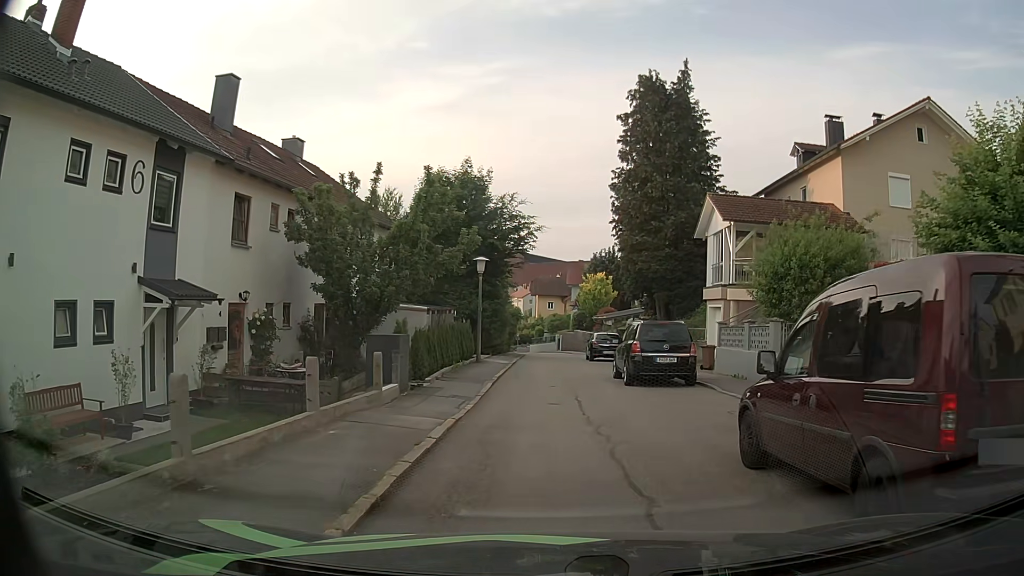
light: Day
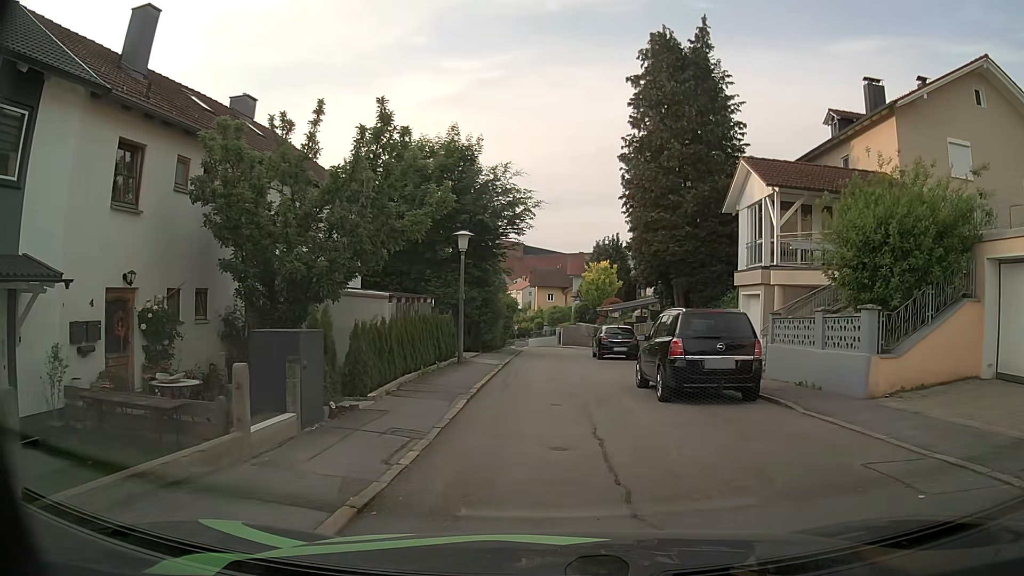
(+0.2, +5.2) m; +2°
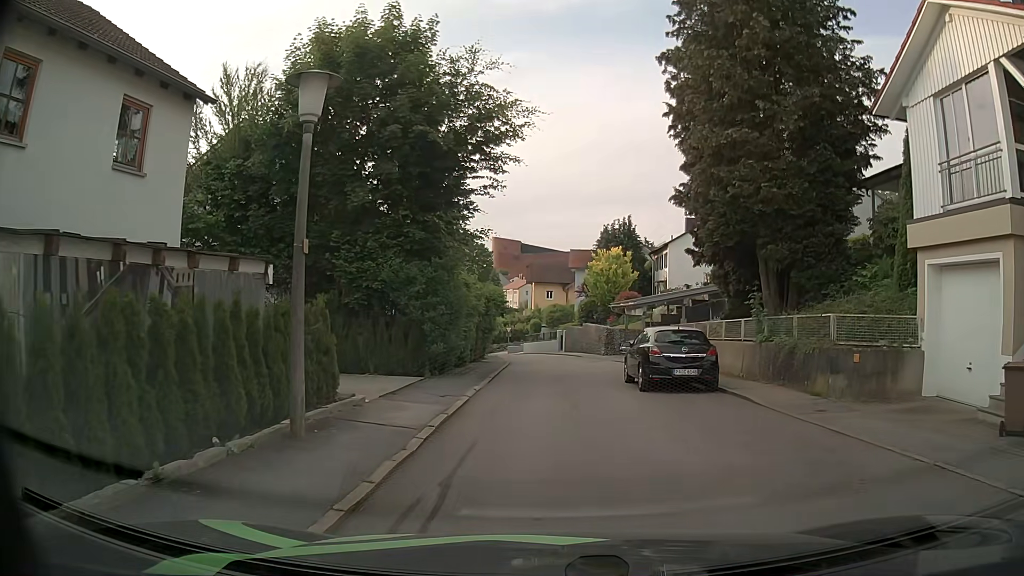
(-0.1, +13.0) m; -1°
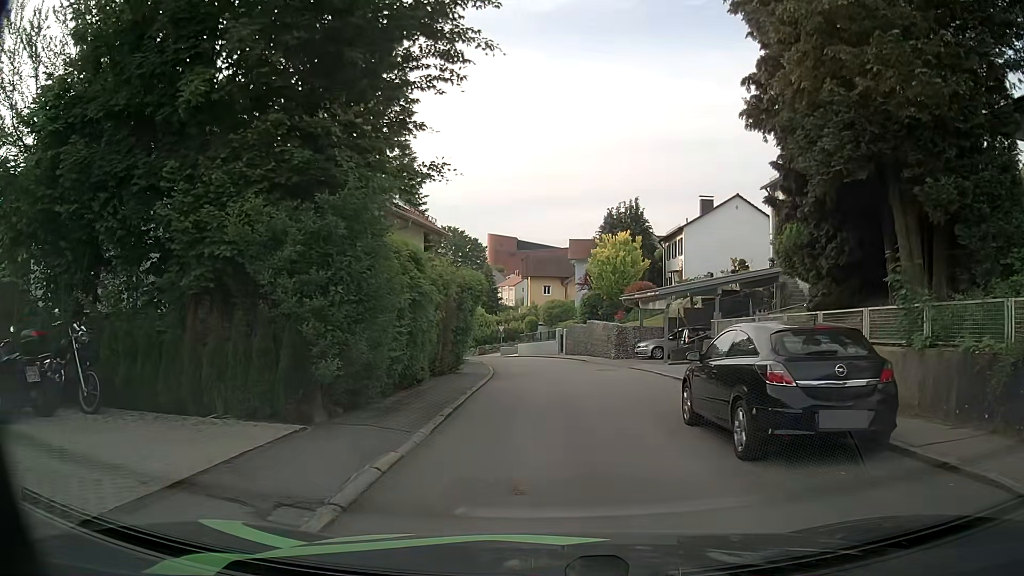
(0.0, +7.9) m; 0°
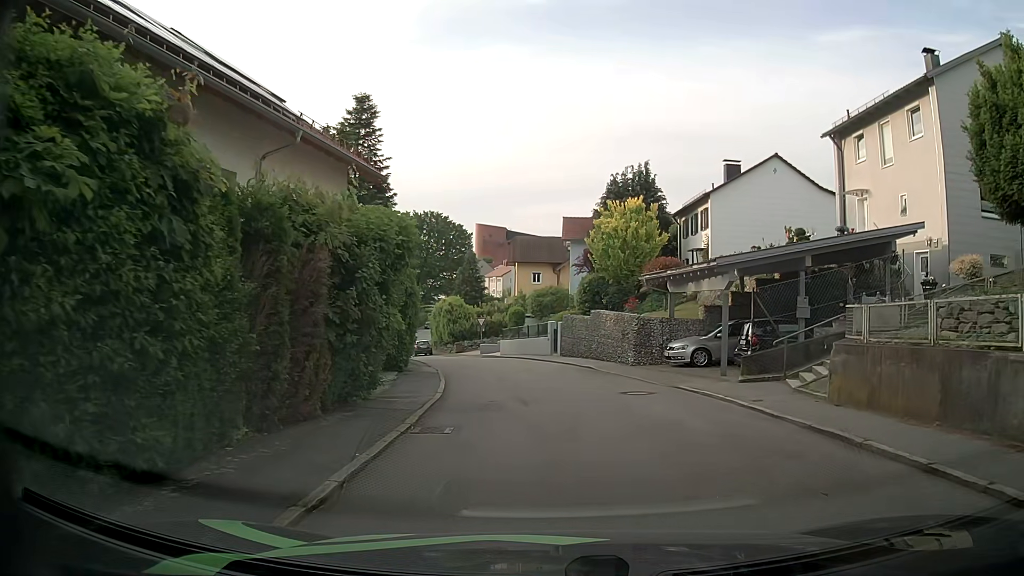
(+0.1, +10.8) m; +2°
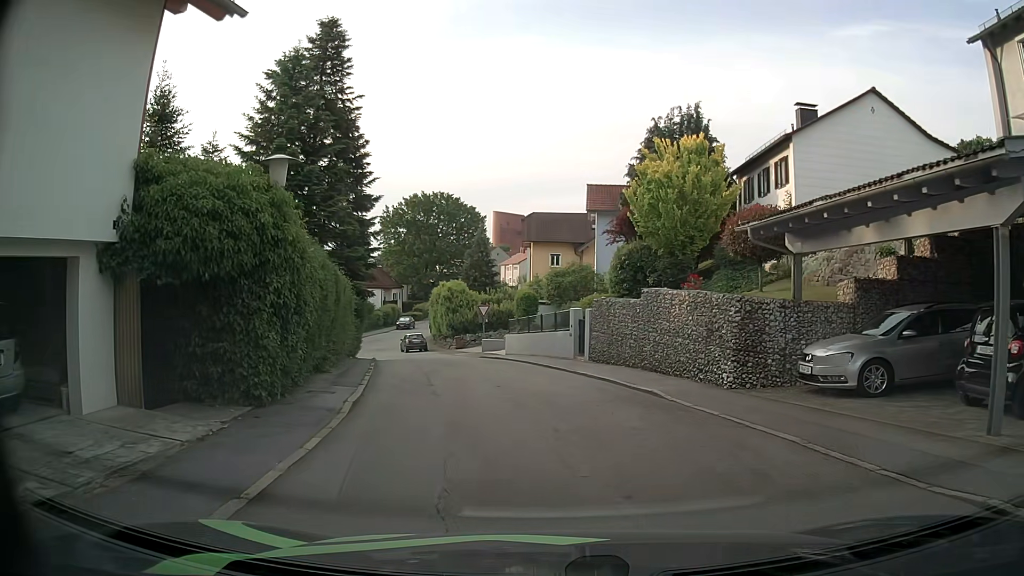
(-0.2, +11.3) m; -4°
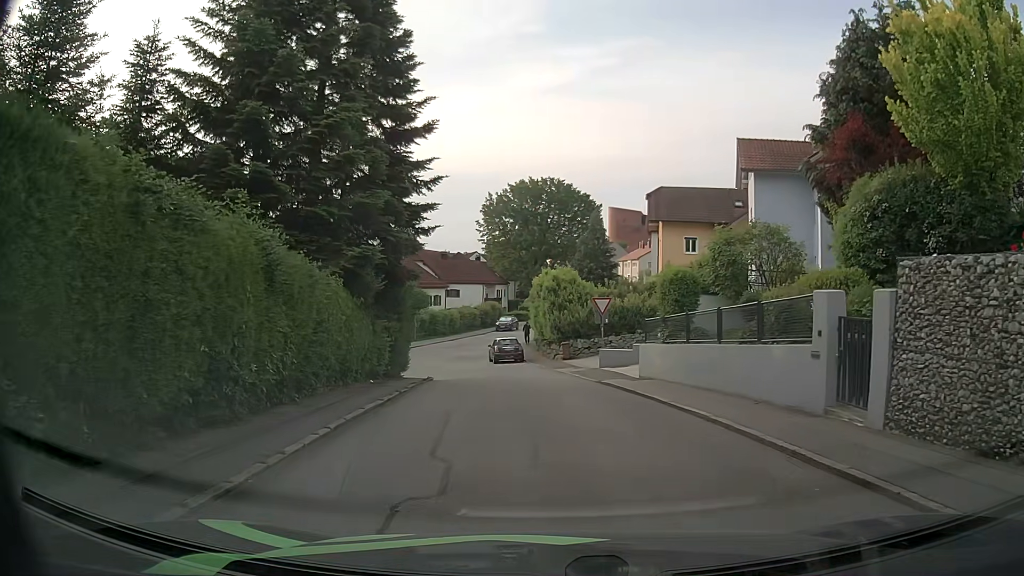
(-0.7, +13.5) m; -10°
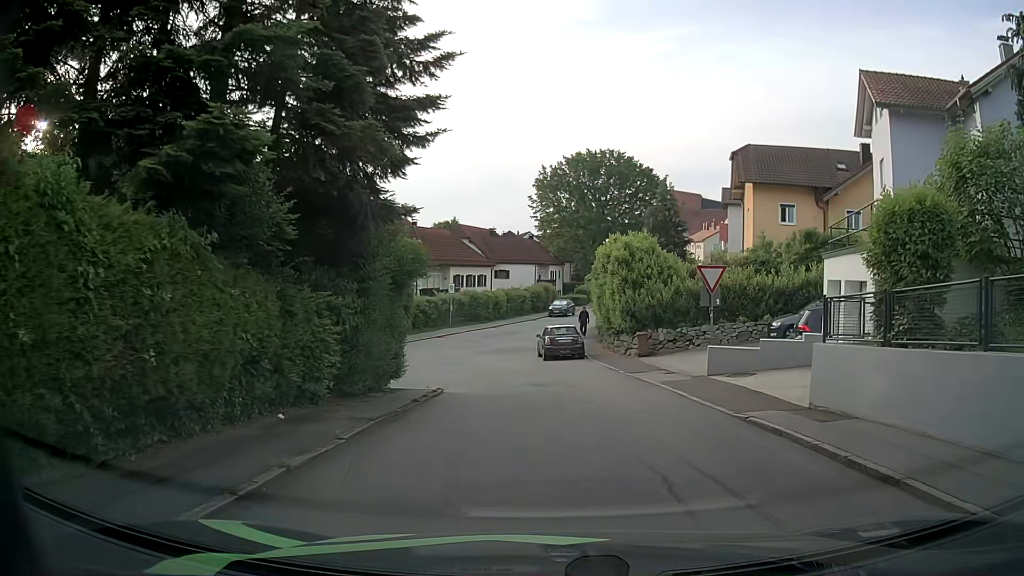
(0.0, +9.7) m; -3°
(0, +10) (-1, +20) (-2, +30) (-2, +40) (+1, +50) (+3, +59) (+6, +69) (+9, +78) (+12, +88) (+14, +98) m
